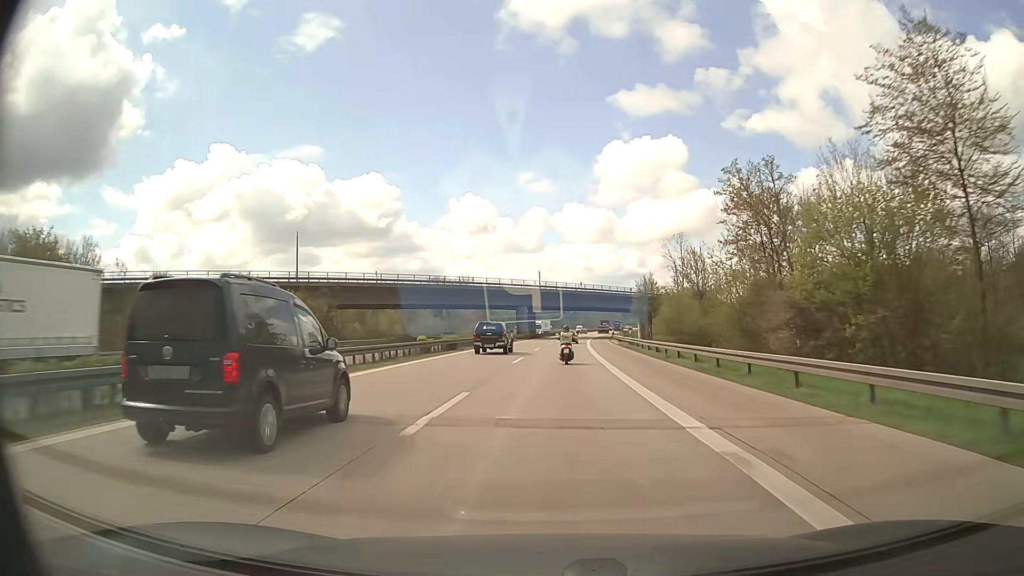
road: motorway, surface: asphalt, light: Day
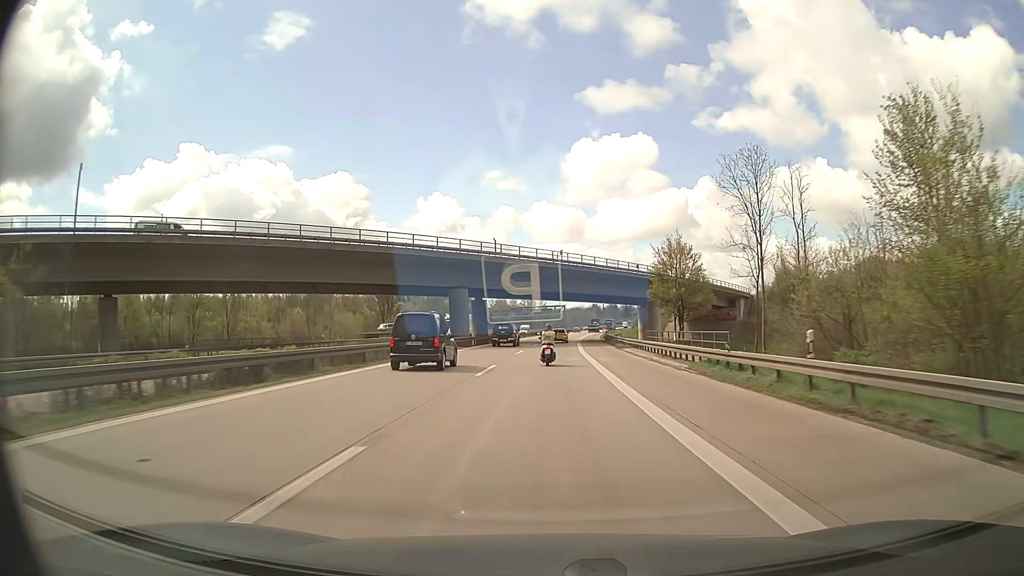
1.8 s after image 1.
(+1.1, +44.3) m; +3°
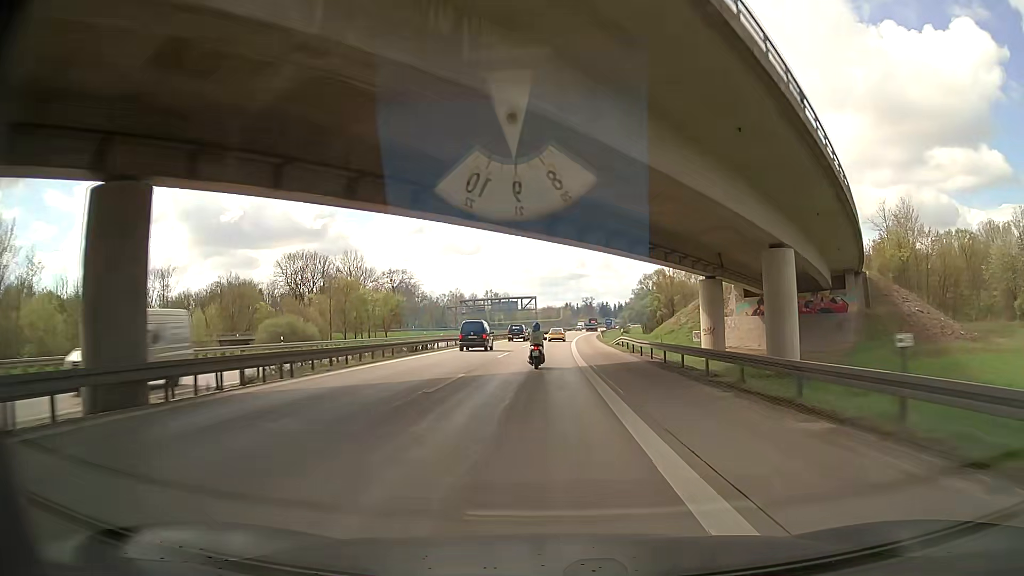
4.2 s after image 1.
(+1.4, +59.2) m; +3°
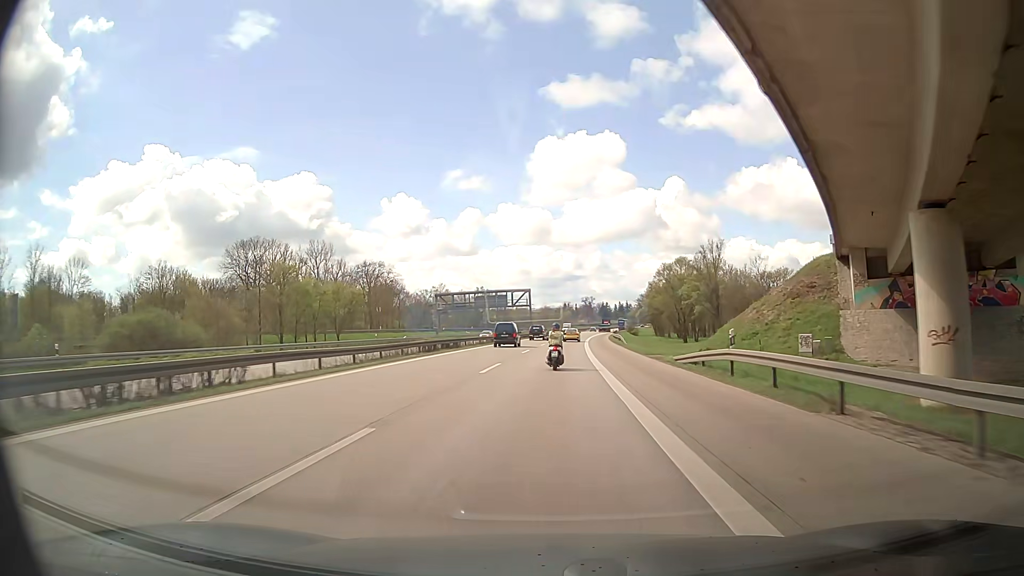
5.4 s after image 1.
(+0.6, +29.6) m; +1°
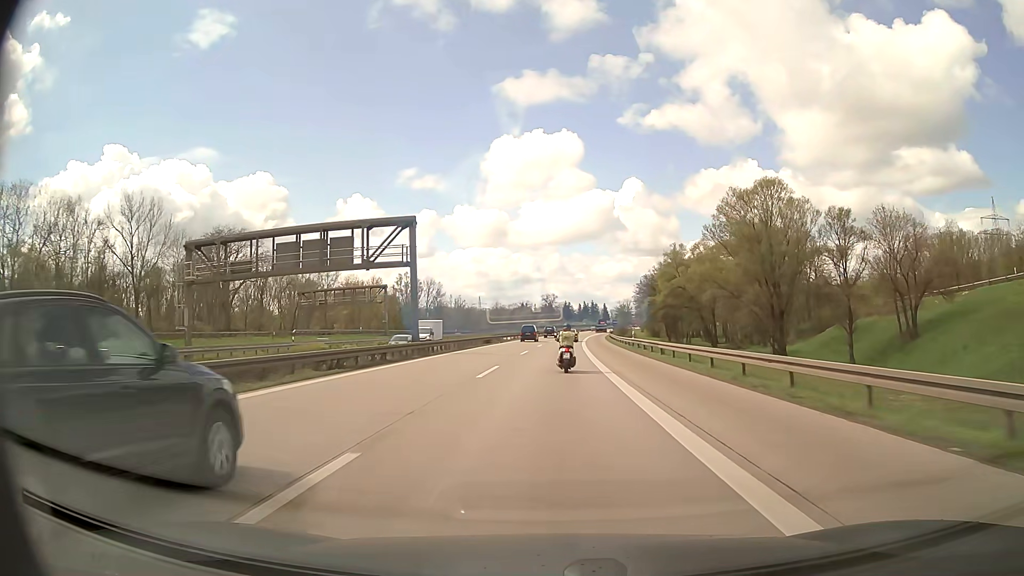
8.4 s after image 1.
(+1.6, +73.8) m; +3°
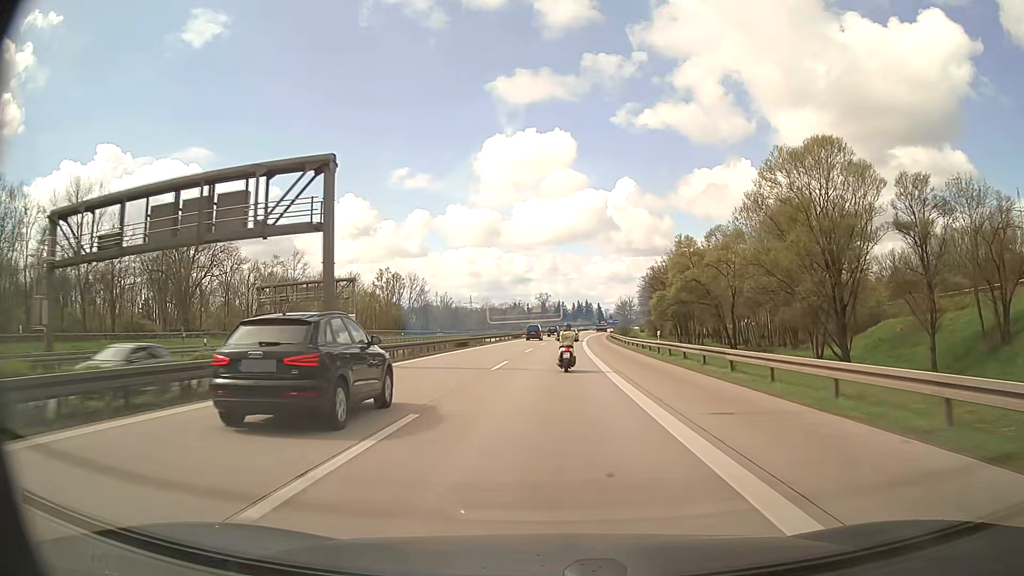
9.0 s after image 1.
(+0.1, +14.7) m; +1°
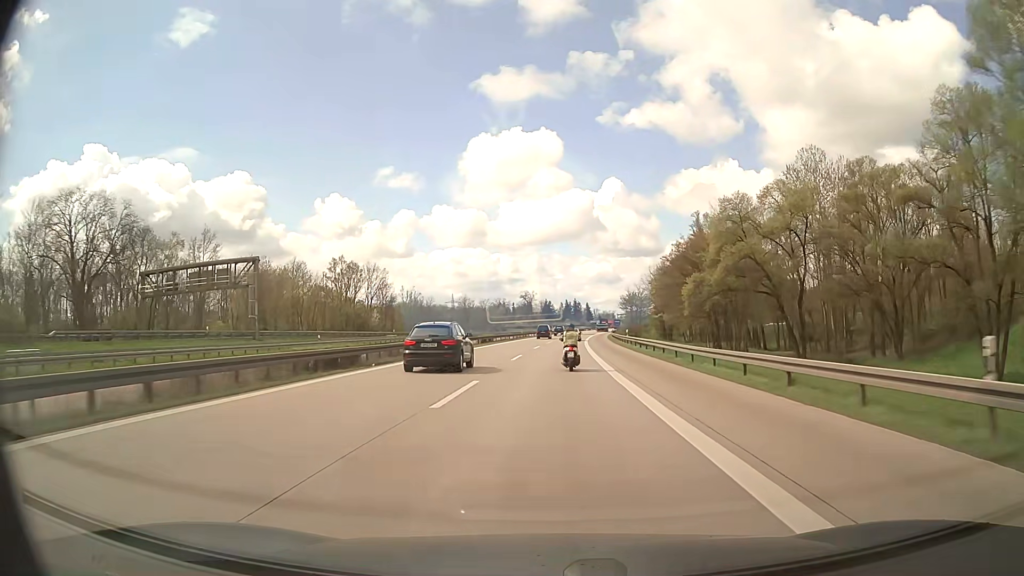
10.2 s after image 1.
(+0.2, +29.2) m; +1°
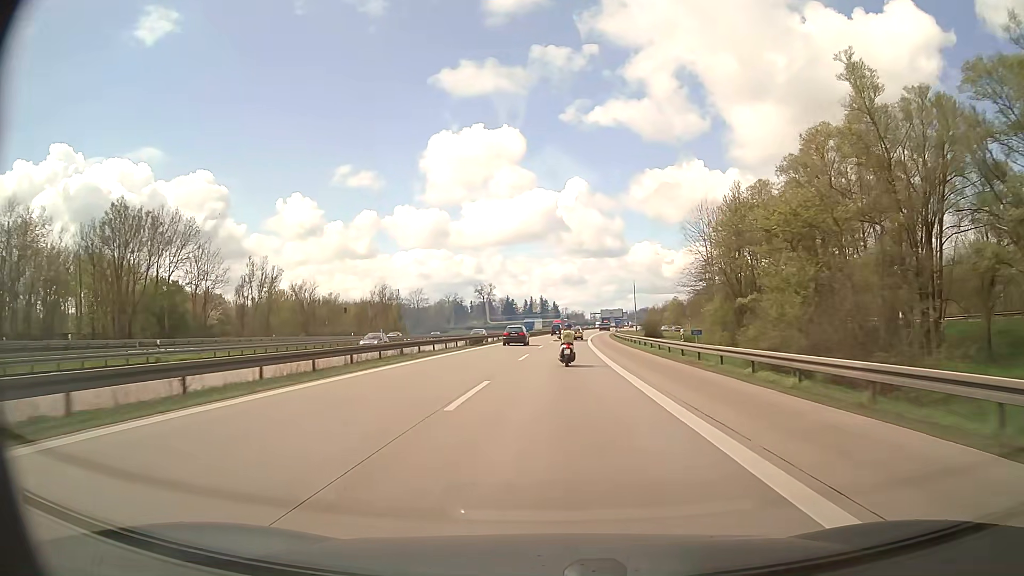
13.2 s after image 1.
(+1.9, +72.4) m; +3°
(0, +10) (0, +20) (0, +30) (+1, +40) (+1, +50) (+1, +60) (+2, +70) (+2, +80) (+3, +90) (+4, +100) m
